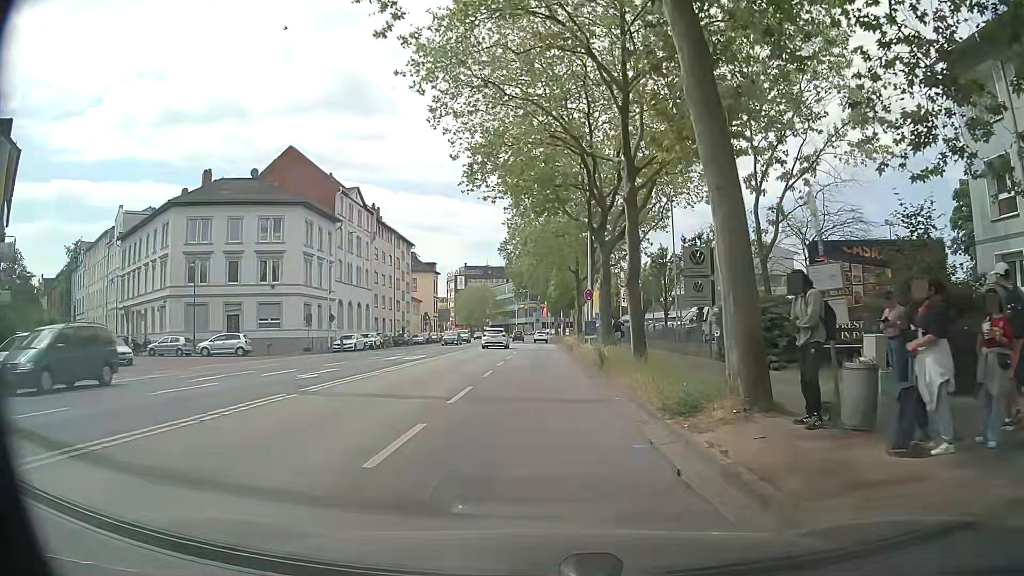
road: primary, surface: asphalt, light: Day
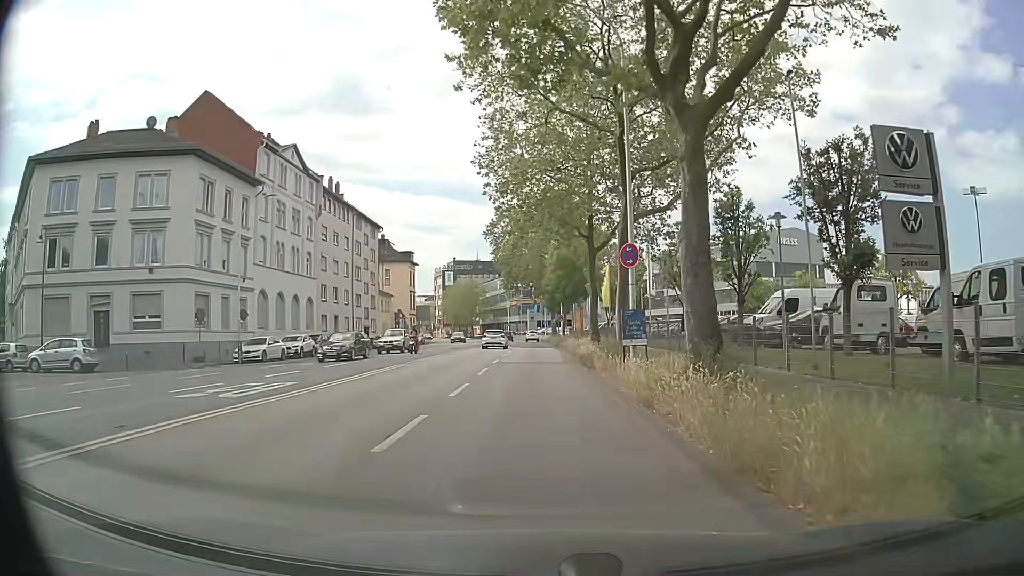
(+0.3, +17.9) m; +1°
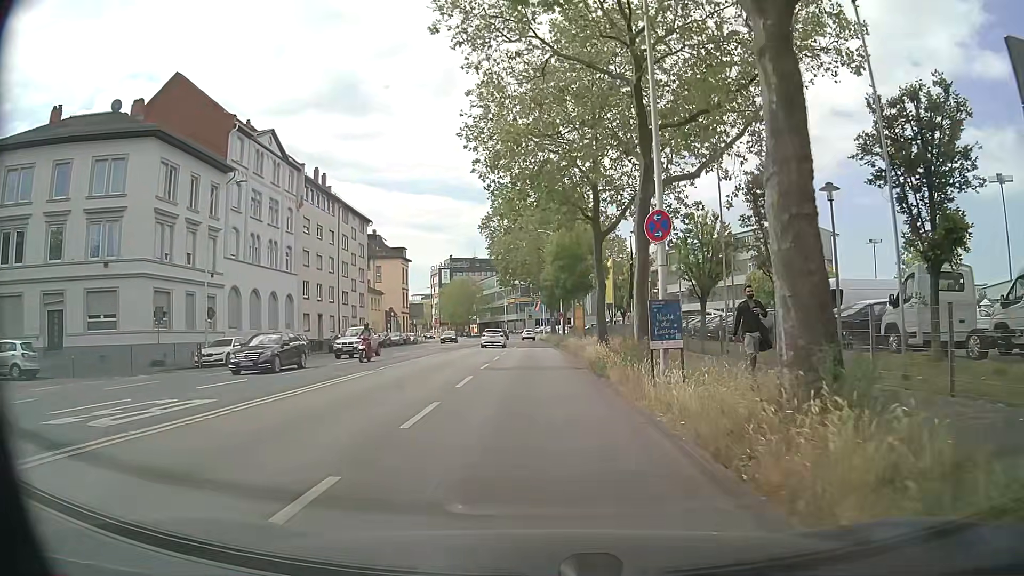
(0.0, +4.5) m; +1°
